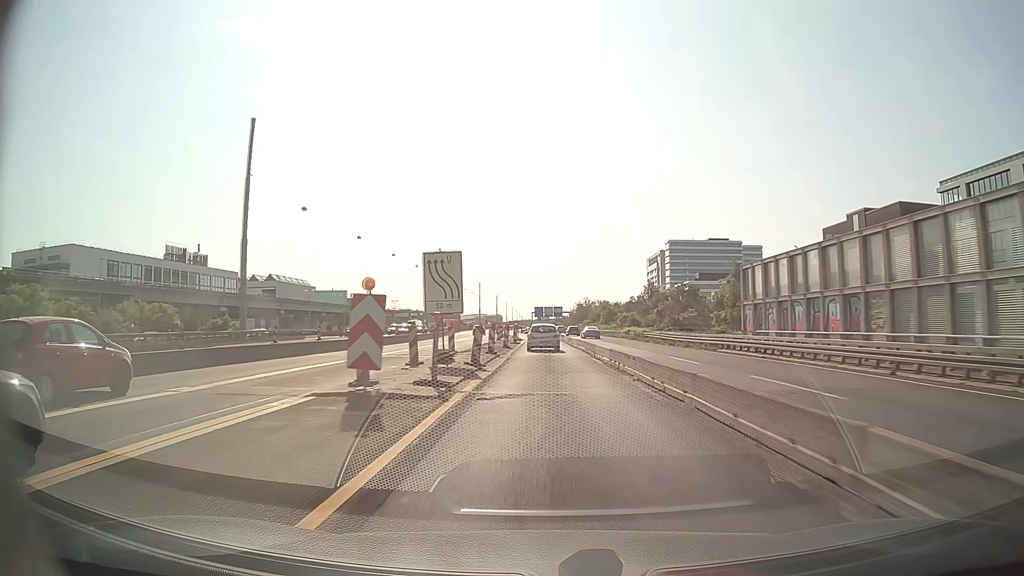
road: motorway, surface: asphalt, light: Day
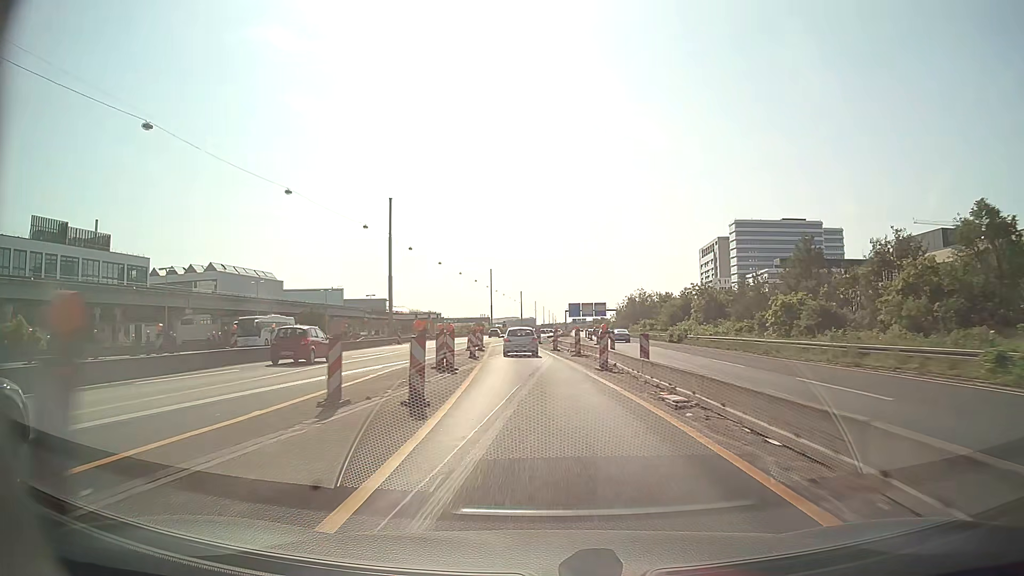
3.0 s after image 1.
(-0.5, +71.7) m; -2°
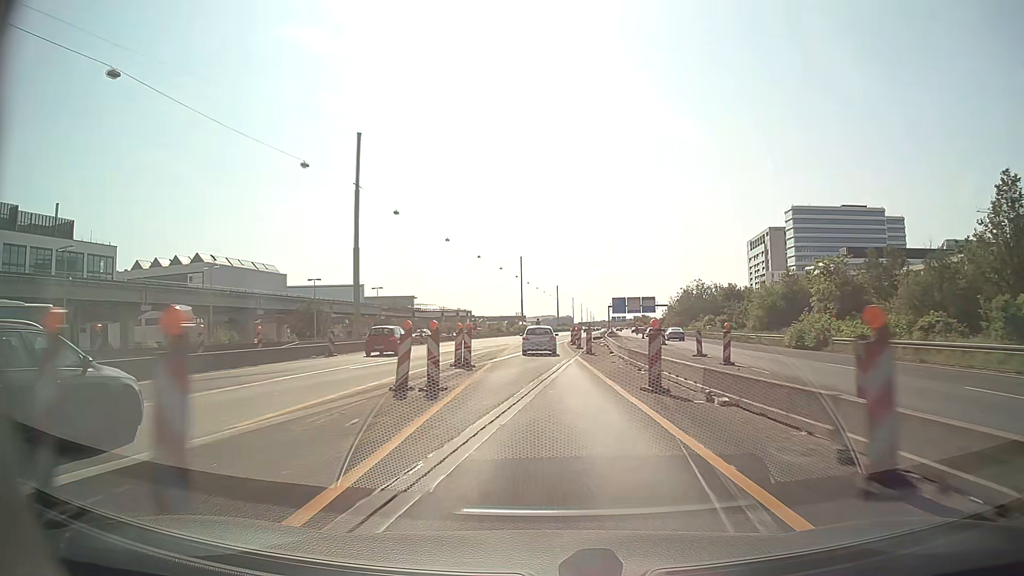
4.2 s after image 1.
(-0.8, +28.1) m; -3°
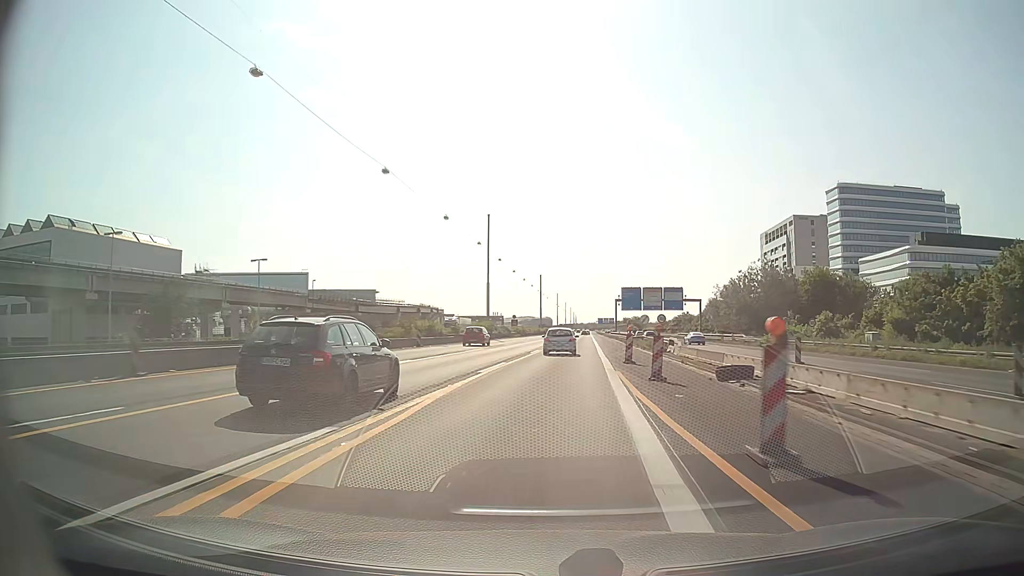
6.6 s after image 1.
(-0.3, +55.9) m; +1°
(0, +10) (0, +20) (+1, +30) (+2, +40) (+2, +50) (+3, +60) (+4, +70) (+4, +80) (+5, +90) (+6, +100) m
